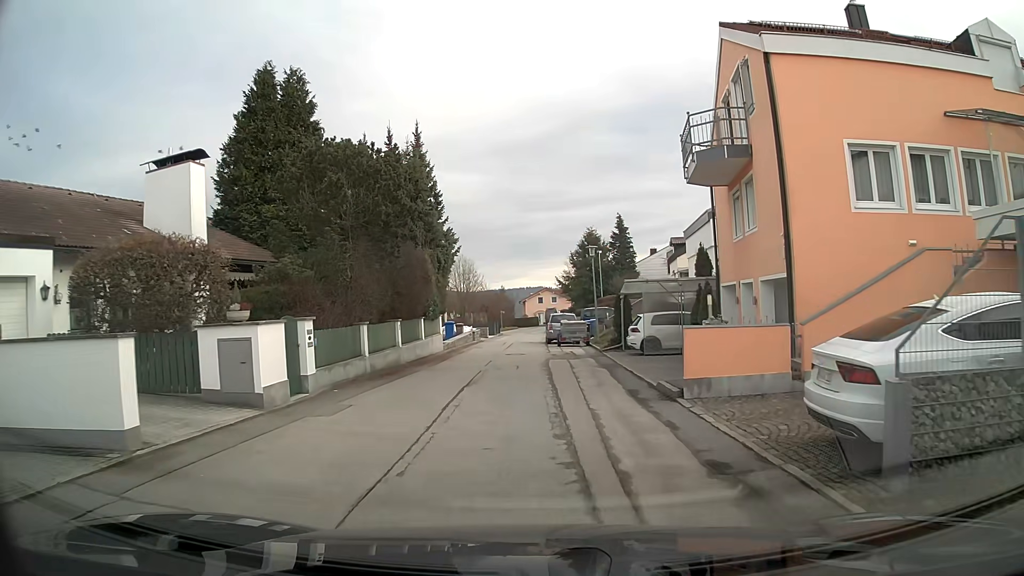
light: Day
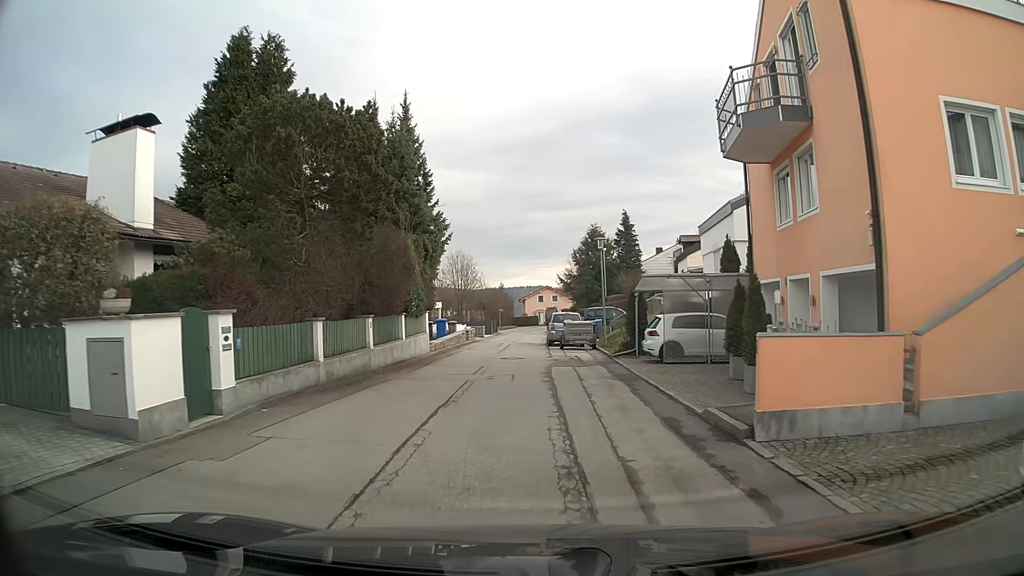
(0.0, +3.5) m; 0°
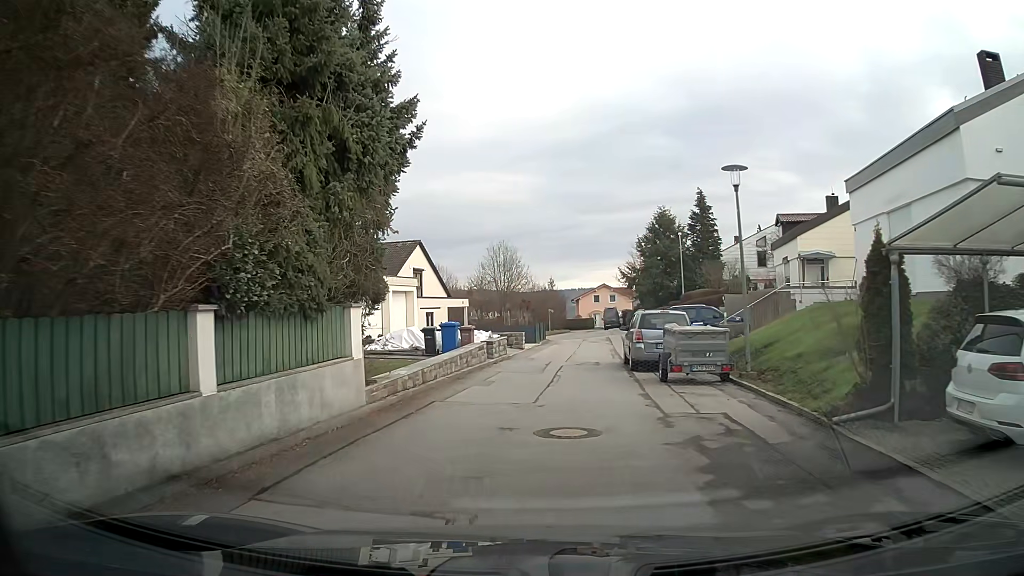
(-0.6, +14.2) m; -5°
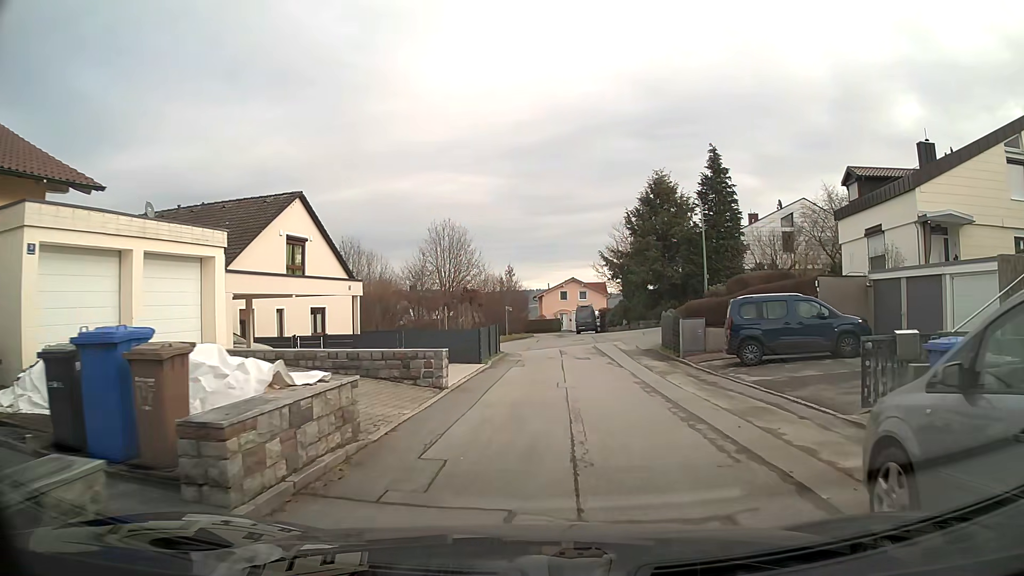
(+0.5, +17.1) m; +5°
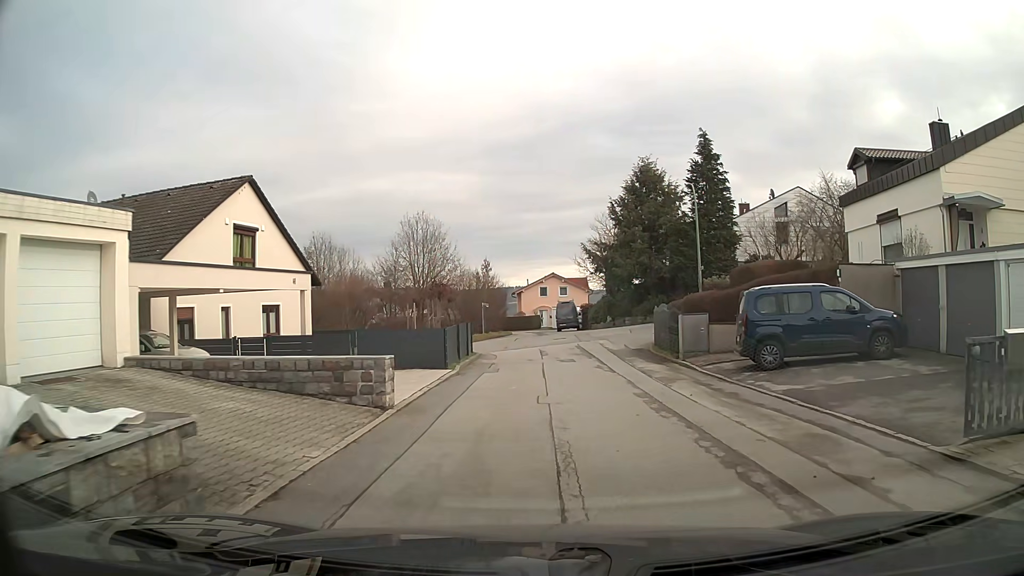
(0.0, +3.1) m; +2°
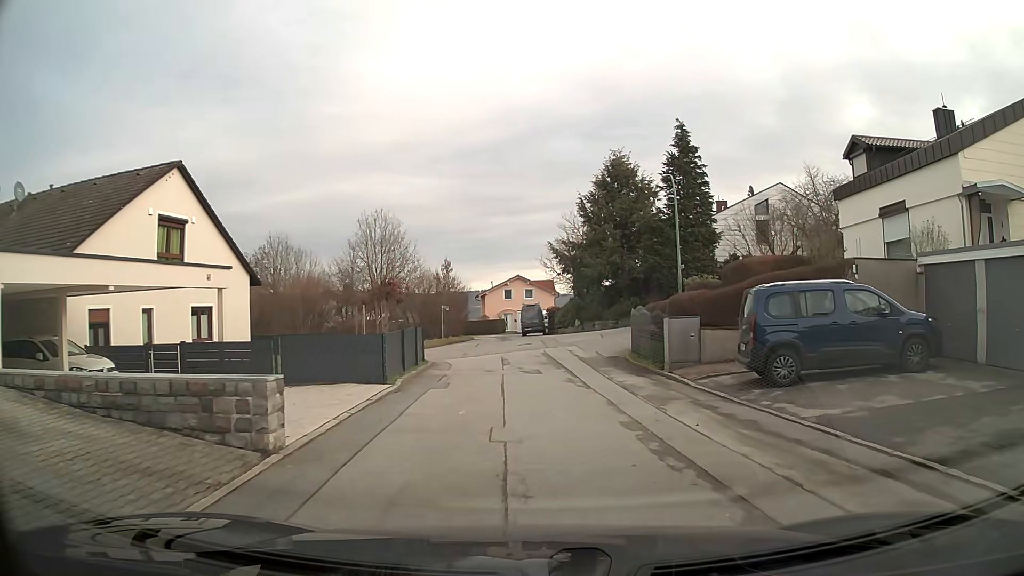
(+0.1, +3.1) m; +3°
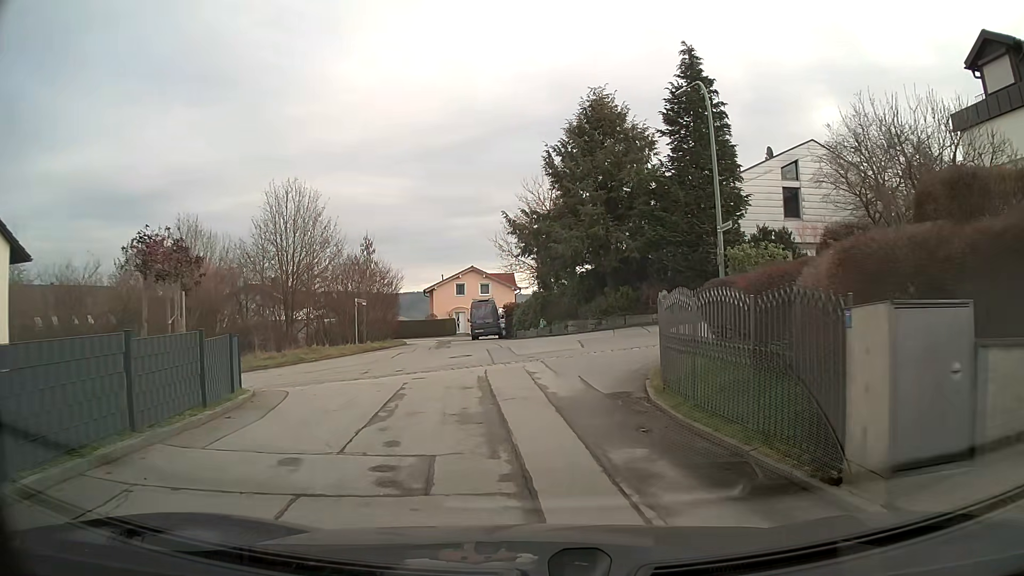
(+0.4, +12.4) m; +2°
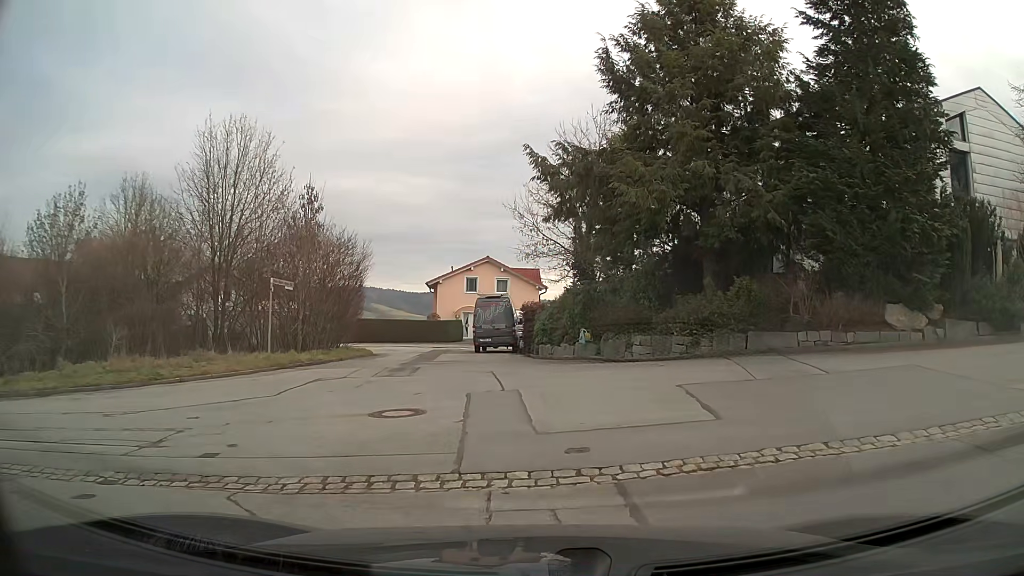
(-0.3, +13.0) m; -3°
(-3, +9) (-12, +11) (-22, +11) (-32, +11) (-42, +10) (-52, +10) (-62, +11) (-68, +3) (-69, -7) (-69, -17) m
